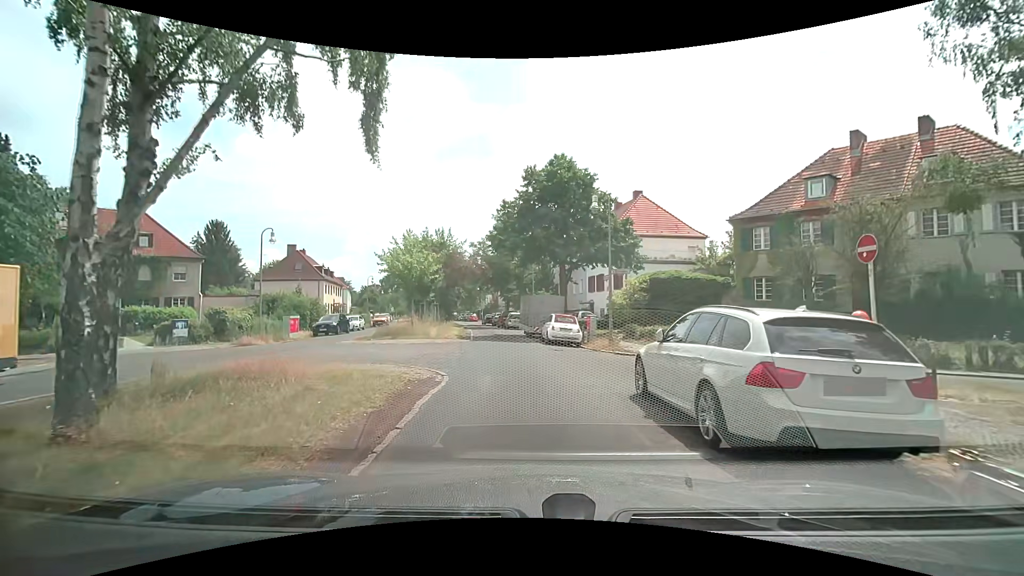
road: residential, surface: asphalt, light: Day
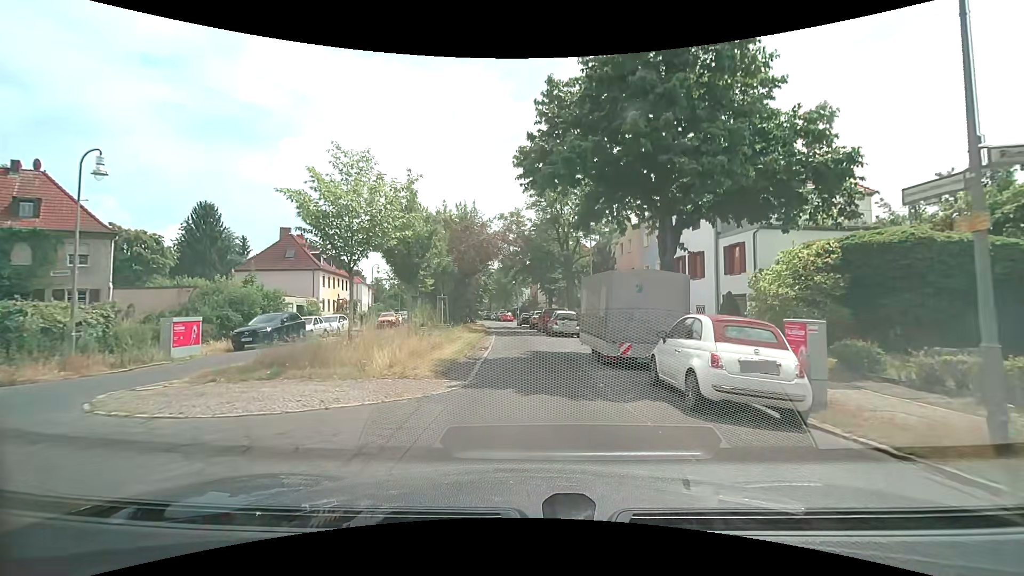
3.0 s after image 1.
(-0.3, +16.3) m; -4°
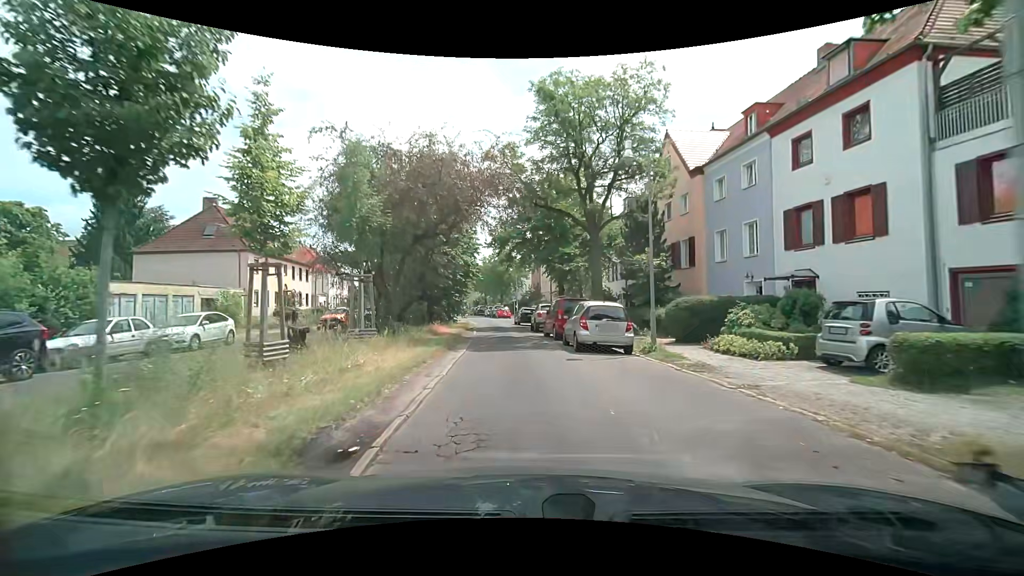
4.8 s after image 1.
(+0.2, +14.8) m; 0°
